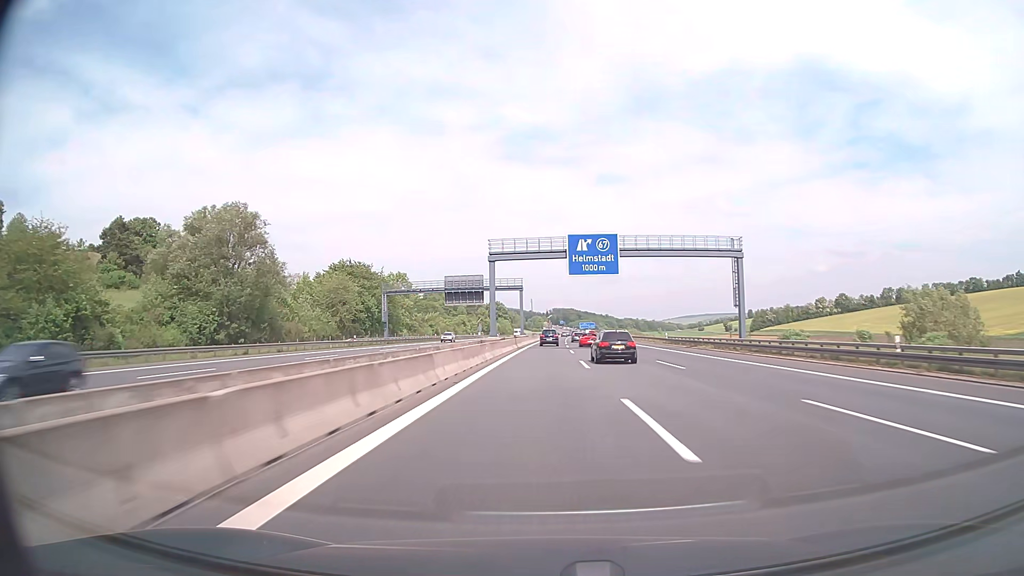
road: motorway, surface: asphalt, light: Day
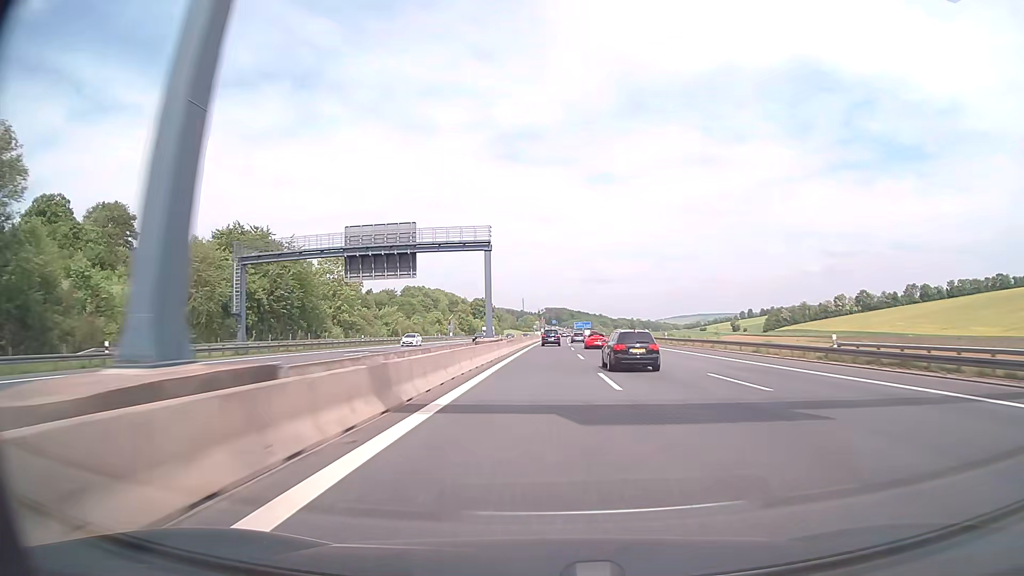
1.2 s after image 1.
(+0.3, +45.6) m; +1°
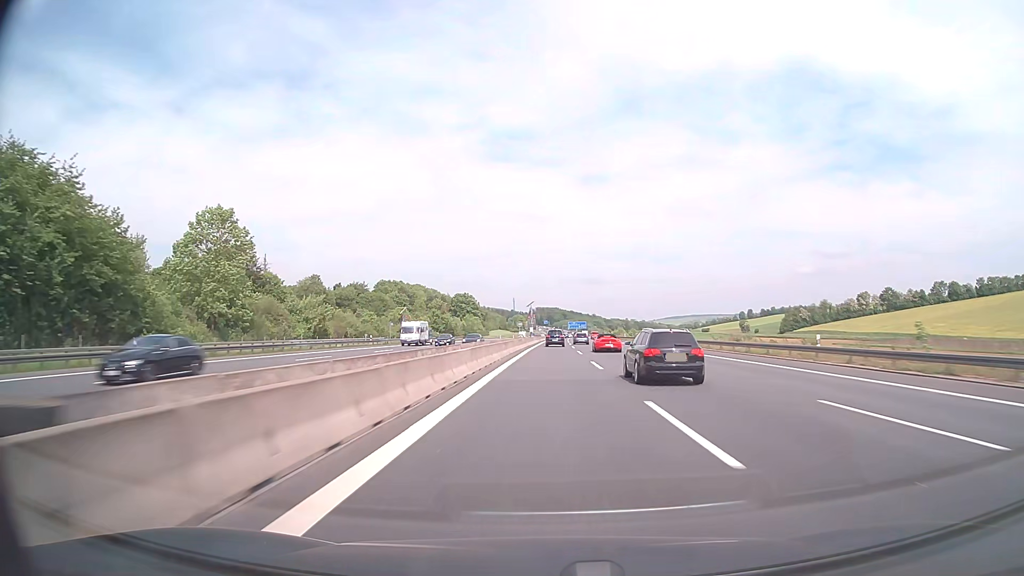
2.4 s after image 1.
(+0.3, +45.3) m; +1°
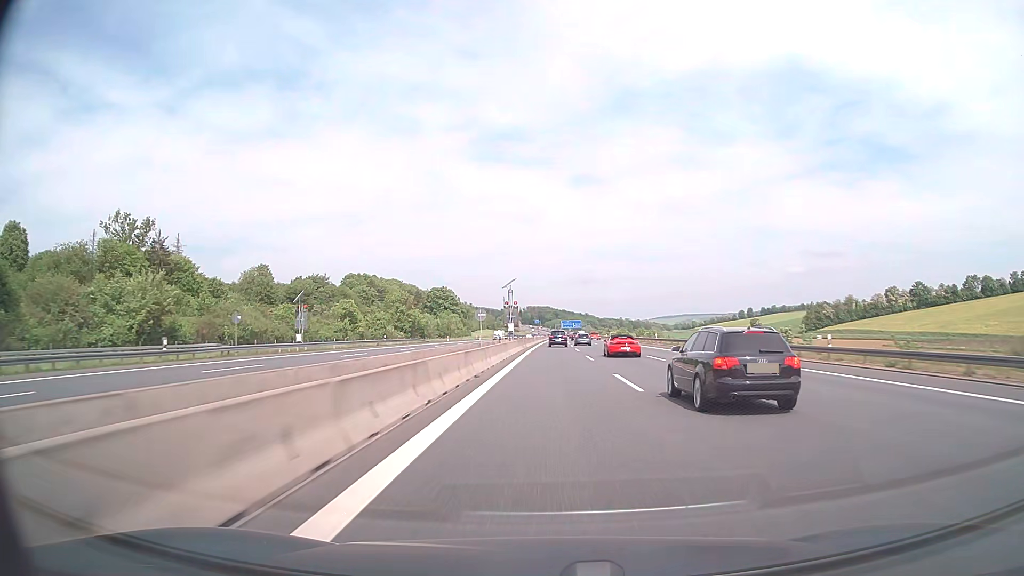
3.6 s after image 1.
(+0.3, +45.0) m; +1°
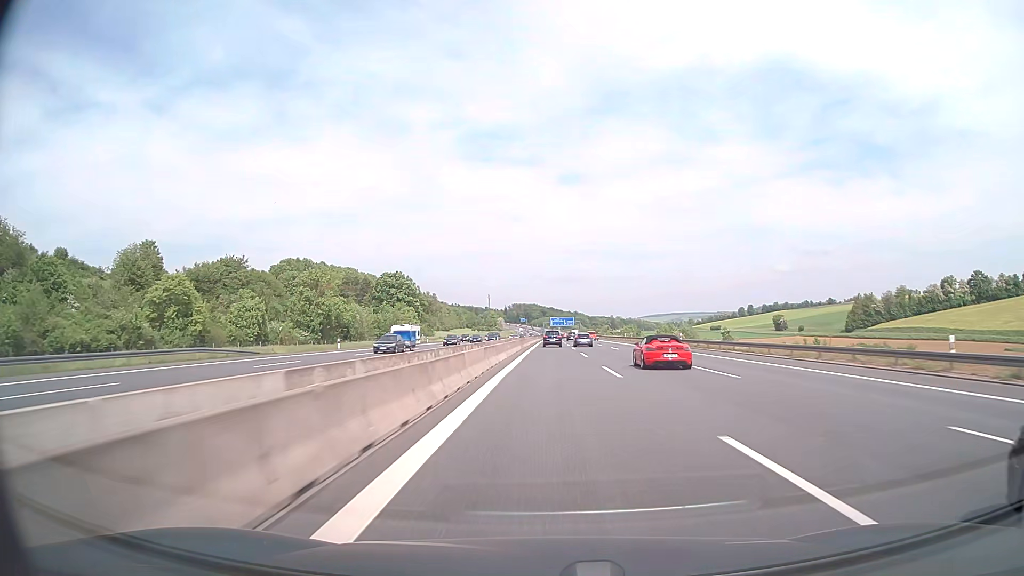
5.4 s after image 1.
(+0.6, +66.8) m; +1°
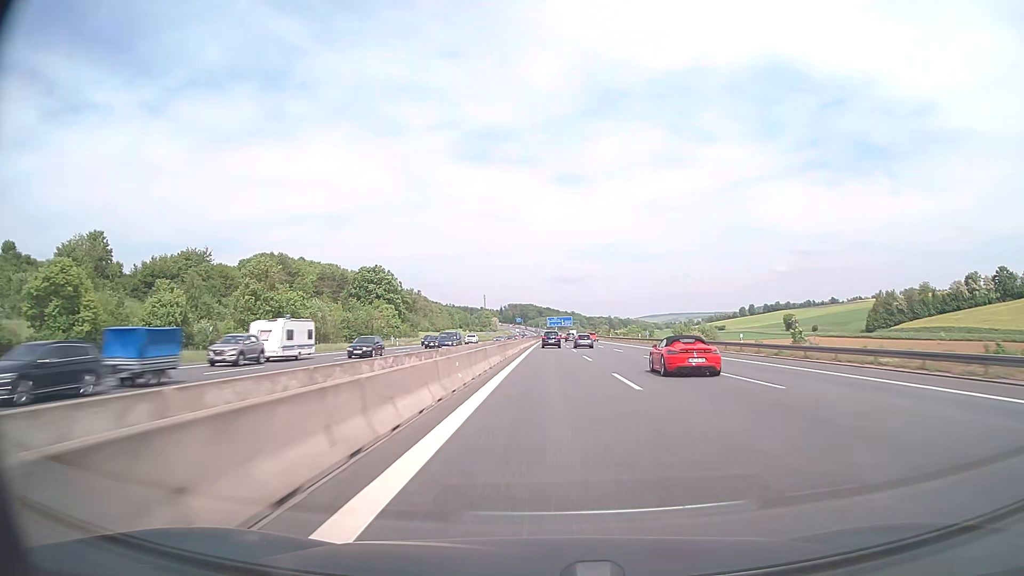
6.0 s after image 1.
(+0.1, +22.2) m; 0°
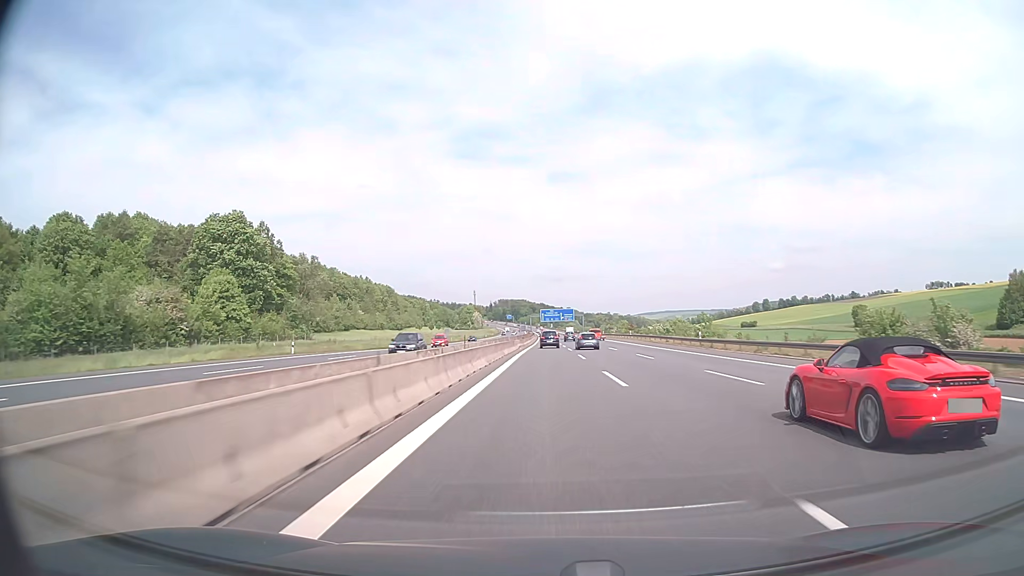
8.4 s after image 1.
(+0.8, +88.6) m; +1°
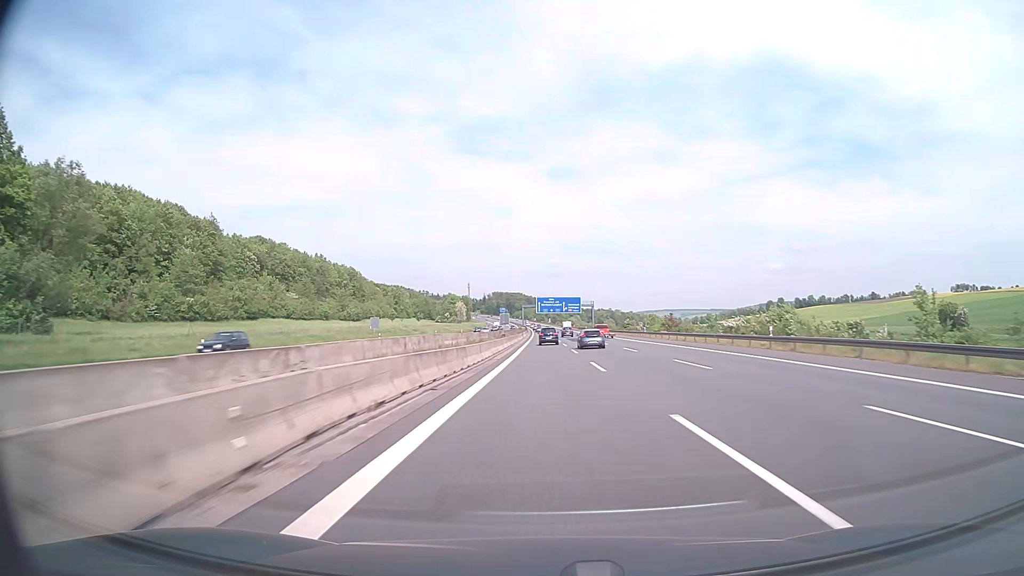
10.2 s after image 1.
(+0.1, +66.4) m; 0°
(0, +10) (0, +20) (0, +30) (0, +40) (0, +50) (0, +60) (0, +70) (0, +80) (0, +90) (0, +100) m
